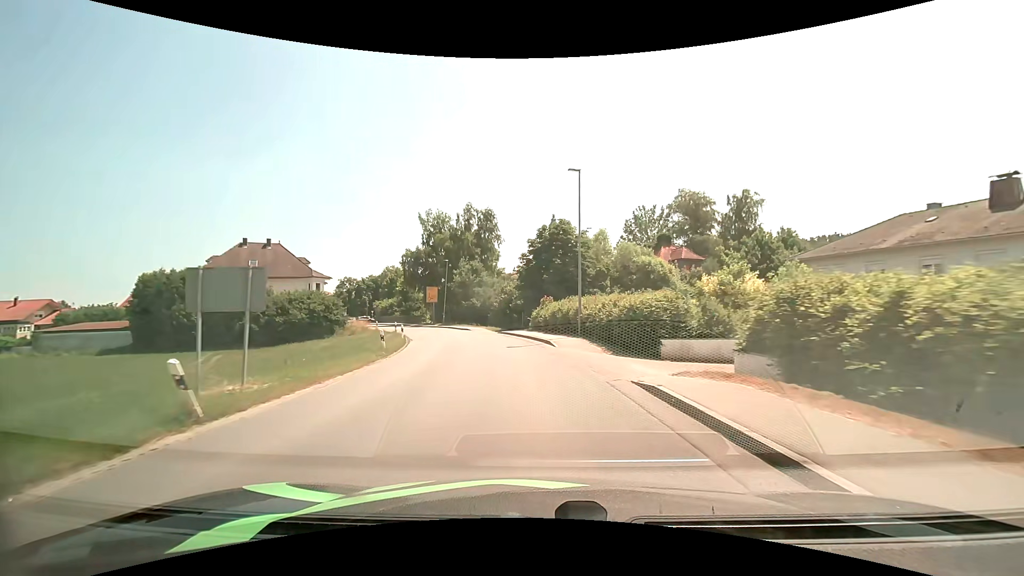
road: secondary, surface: asphalt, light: Day
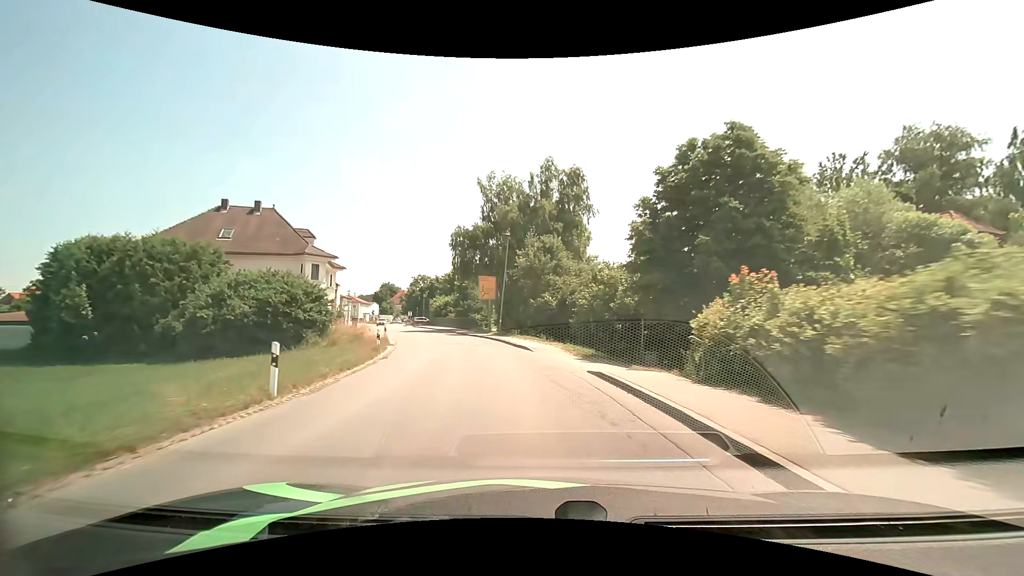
(-1.8, +23.3) m; -10°
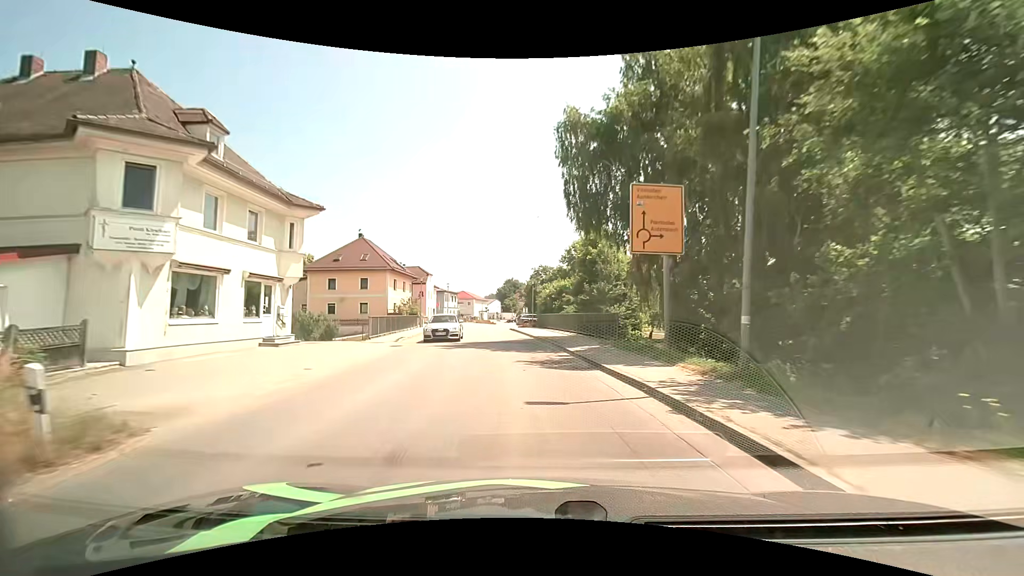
(-3.9, +29.8) m; -15°
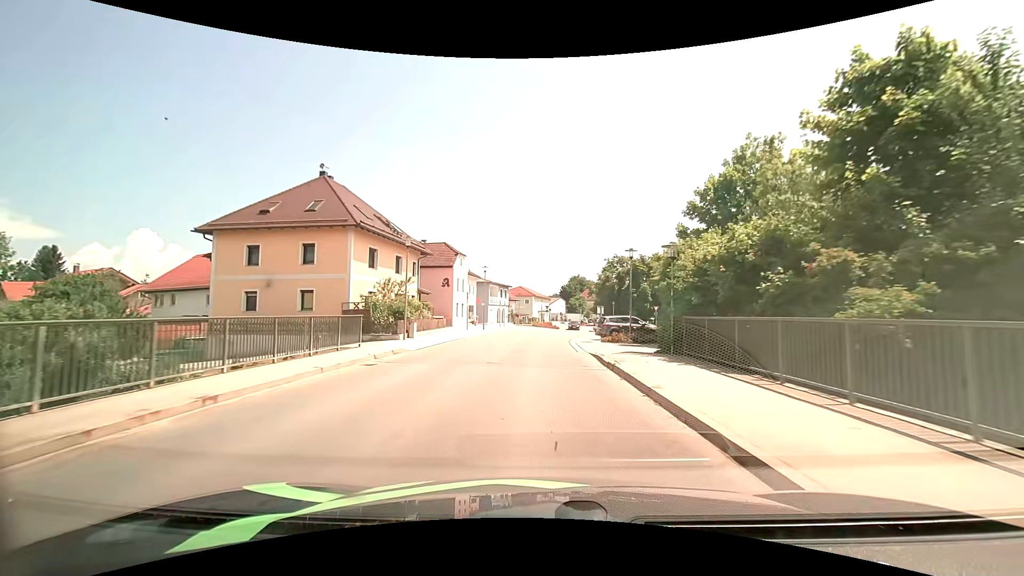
(-2.2, +28.4) m; -7°
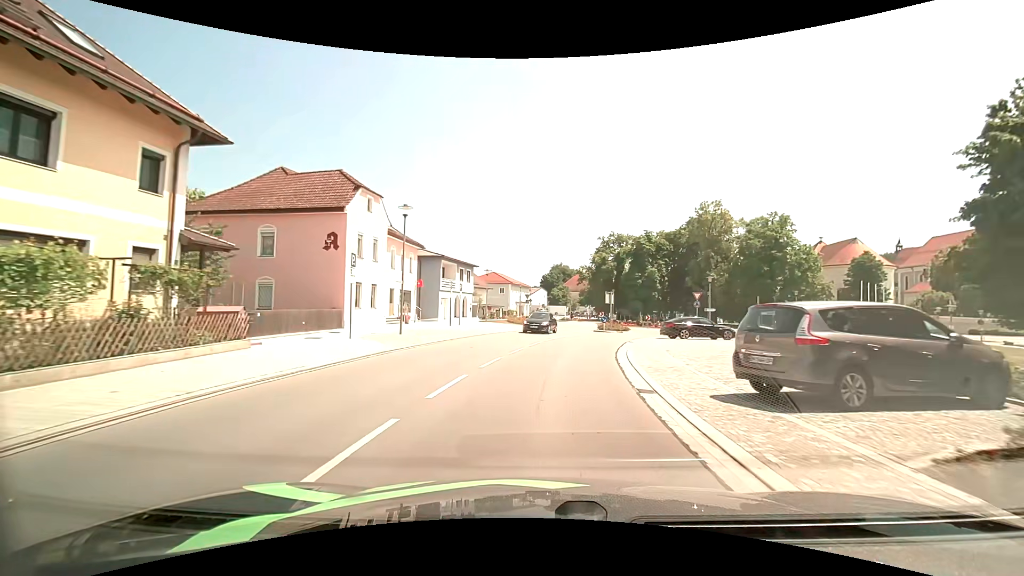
(+0.1, +26.1) m; +2°
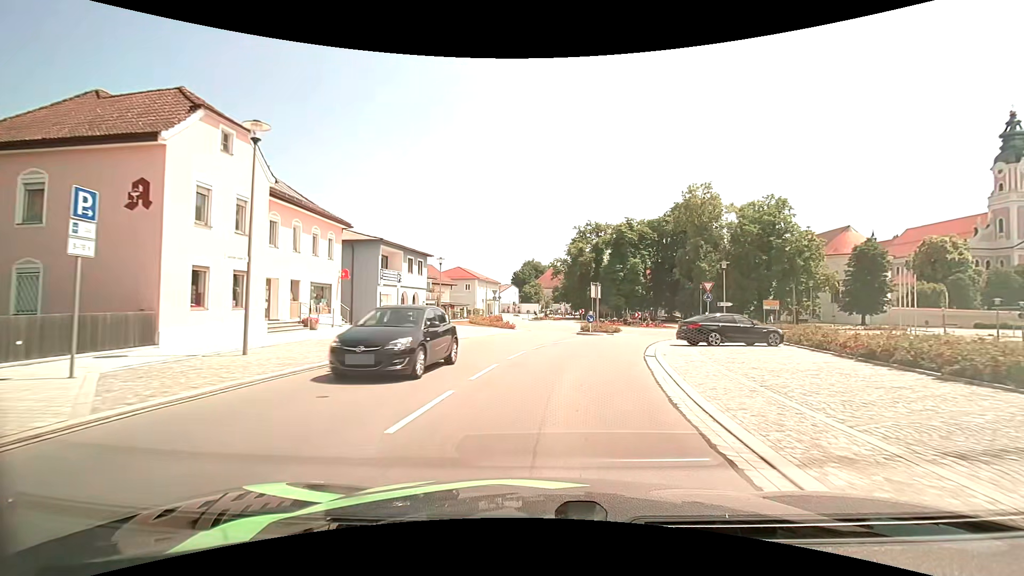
(+0.3, +10.9) m; +3°
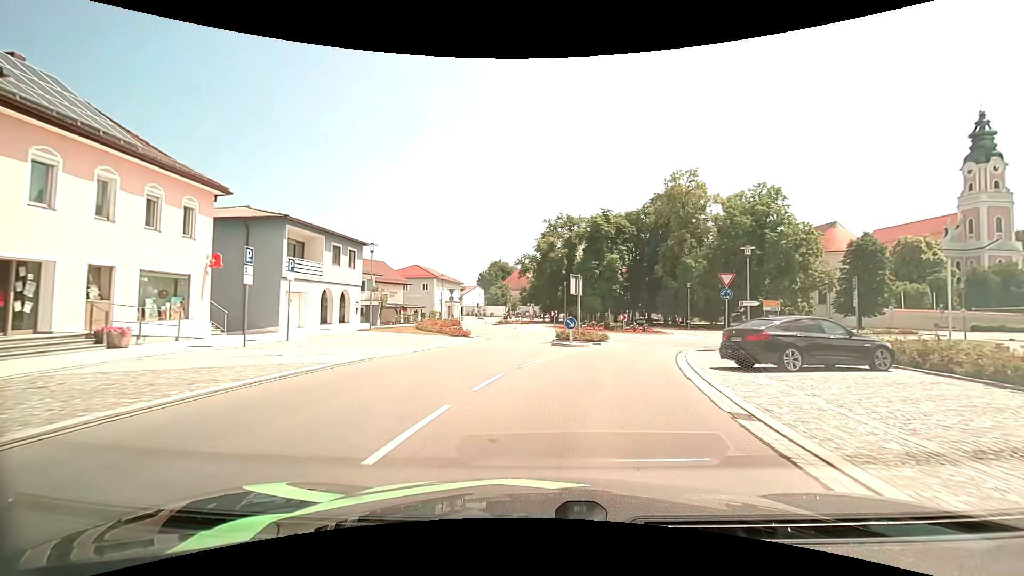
(+0.3, +9.9) m; +3°
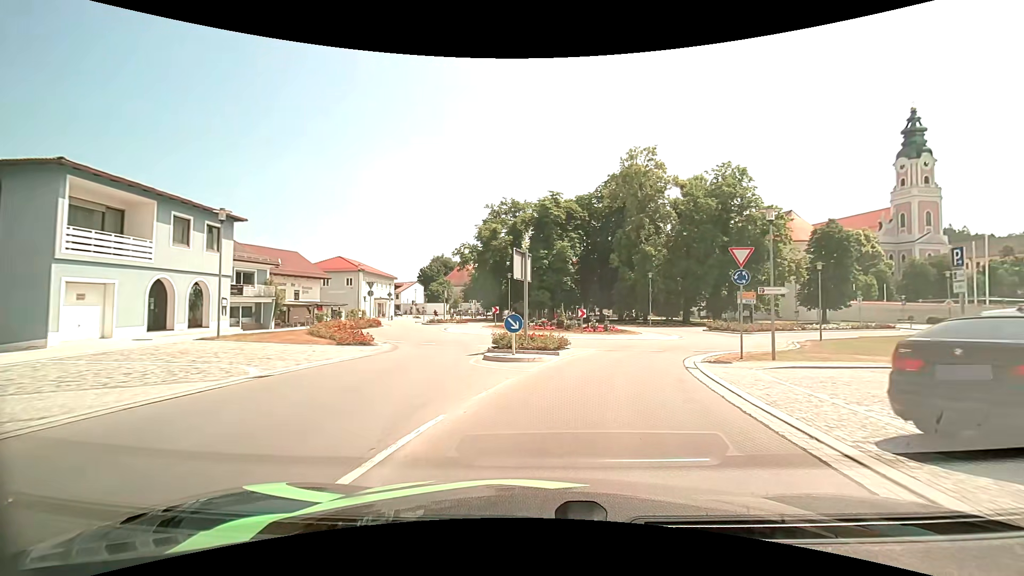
(+0.6, +9.6) m; +6°
